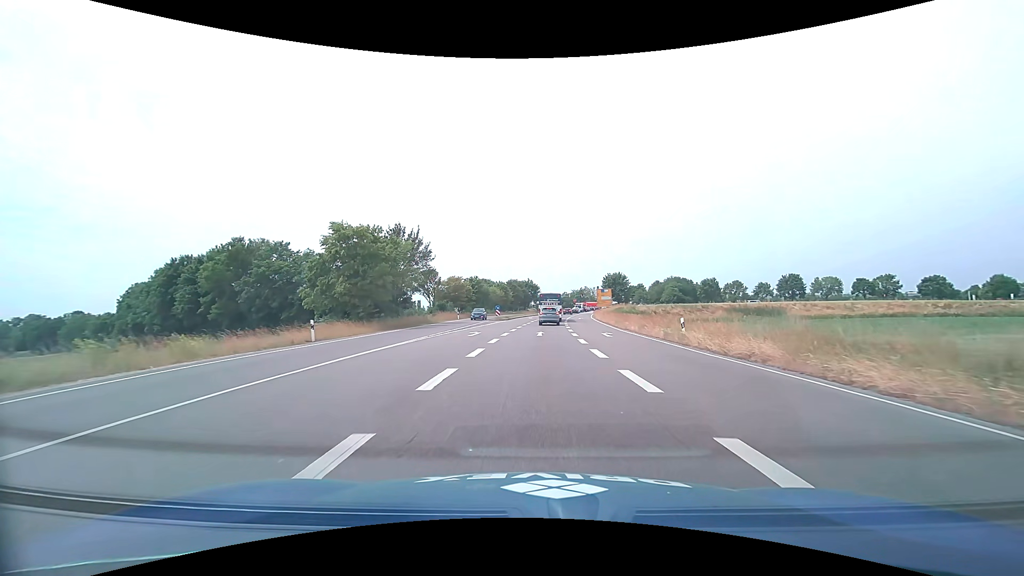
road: primary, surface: asphalt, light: Day
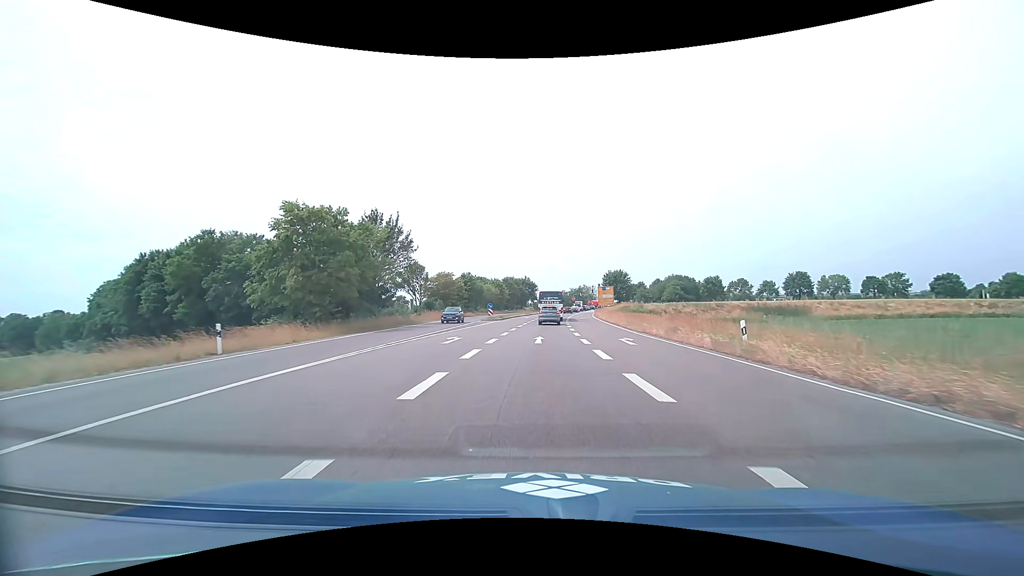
(0.0, +6.9) m; 0°
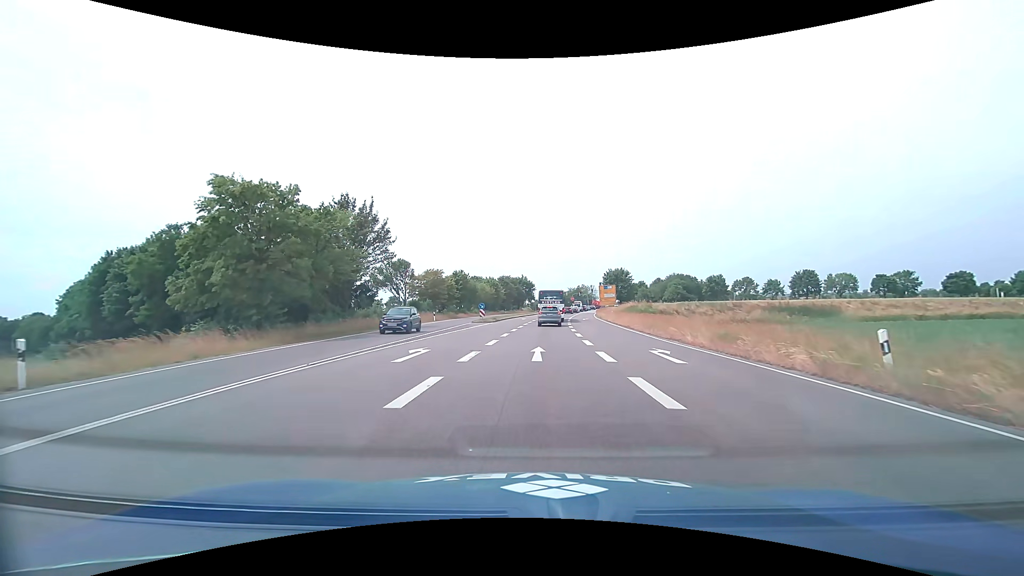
(0.0, +6.5) m; +1°
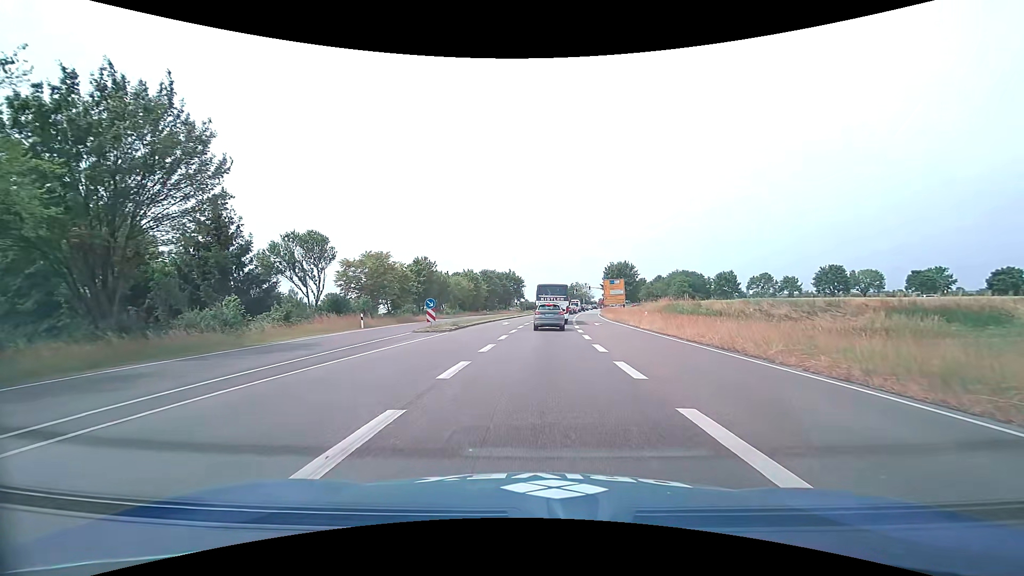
(+0.1, +20.8) m; +1°
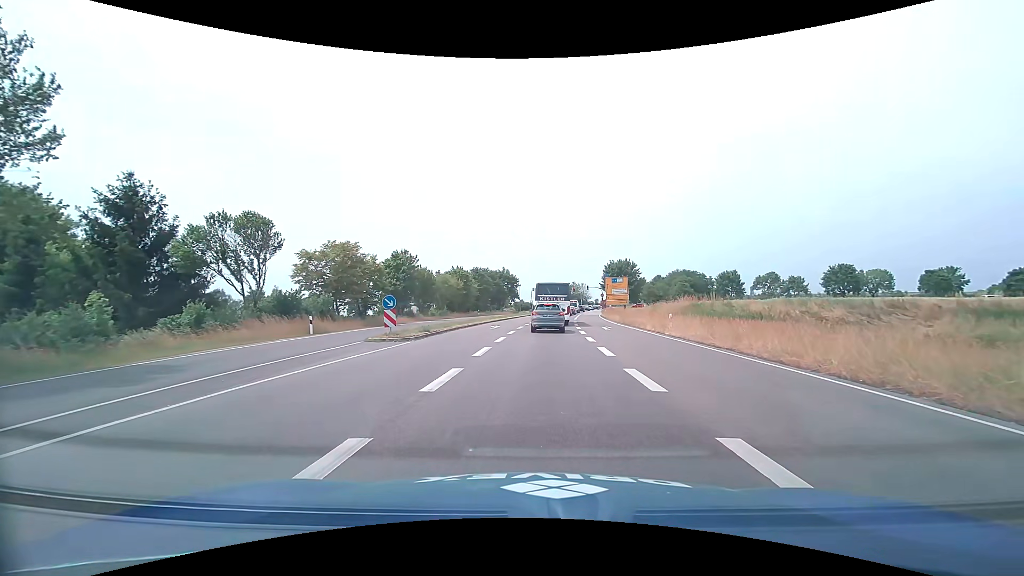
(0.0, +7.2) m; +1°
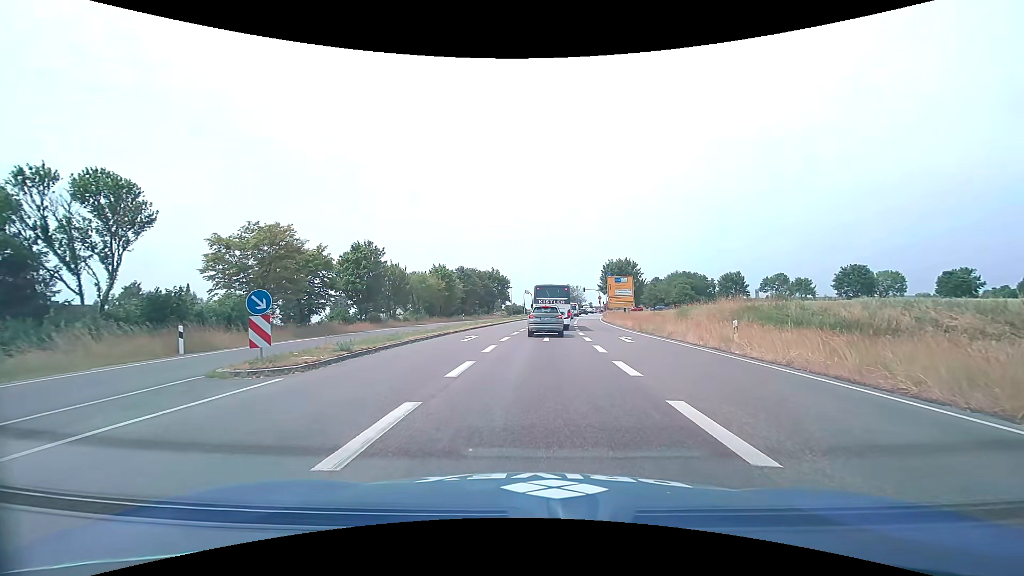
(+0.1, +9.7) m; +1°
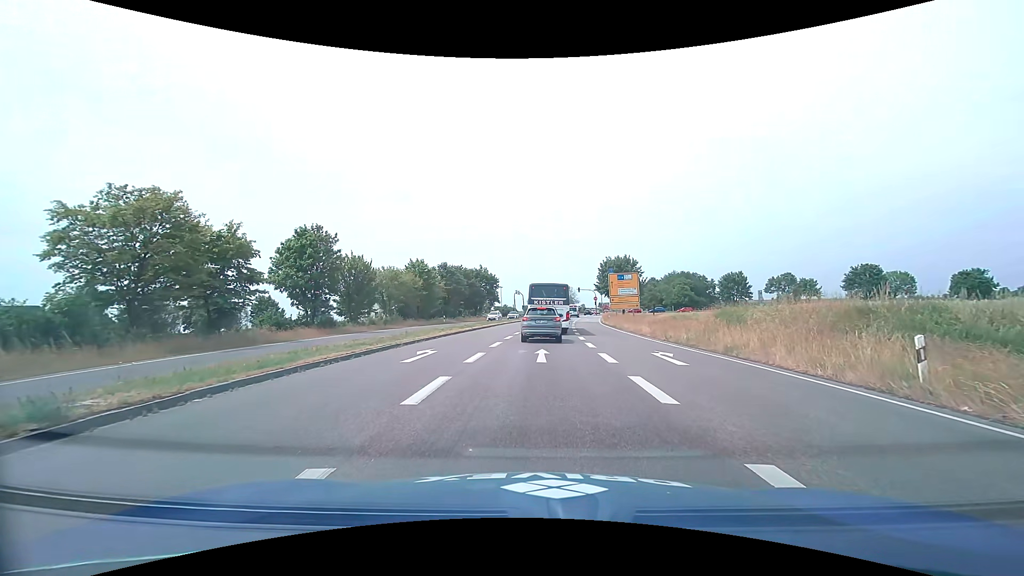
(0.0, +9.0) m; 0°
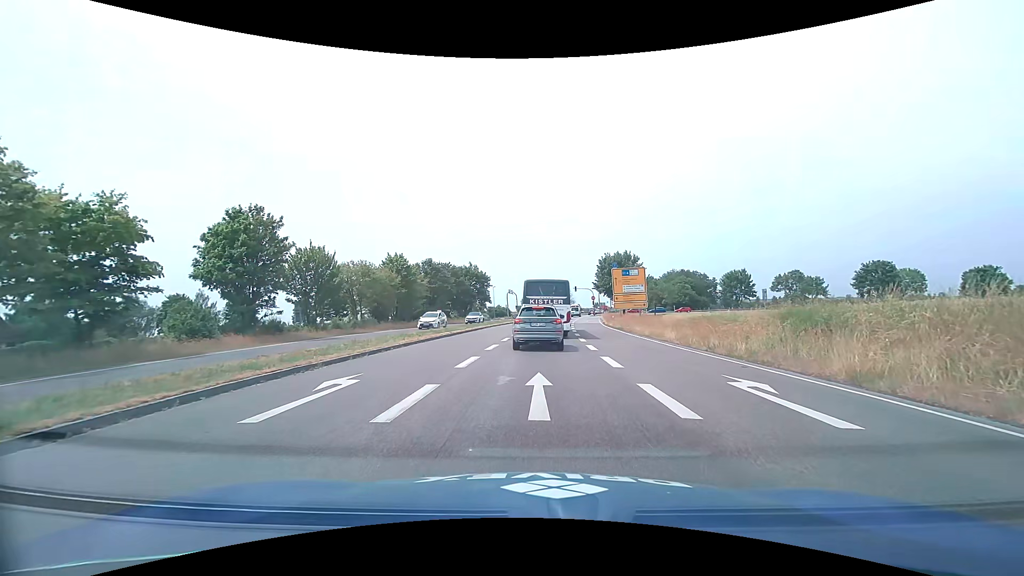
(+0.1, +7.1) m; +1°
